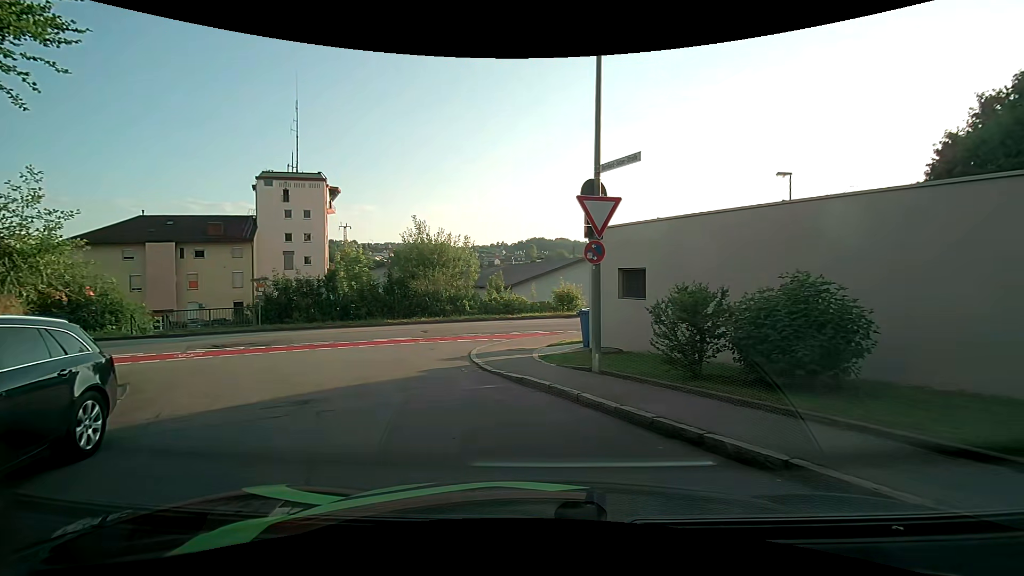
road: residential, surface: asphalt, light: Day
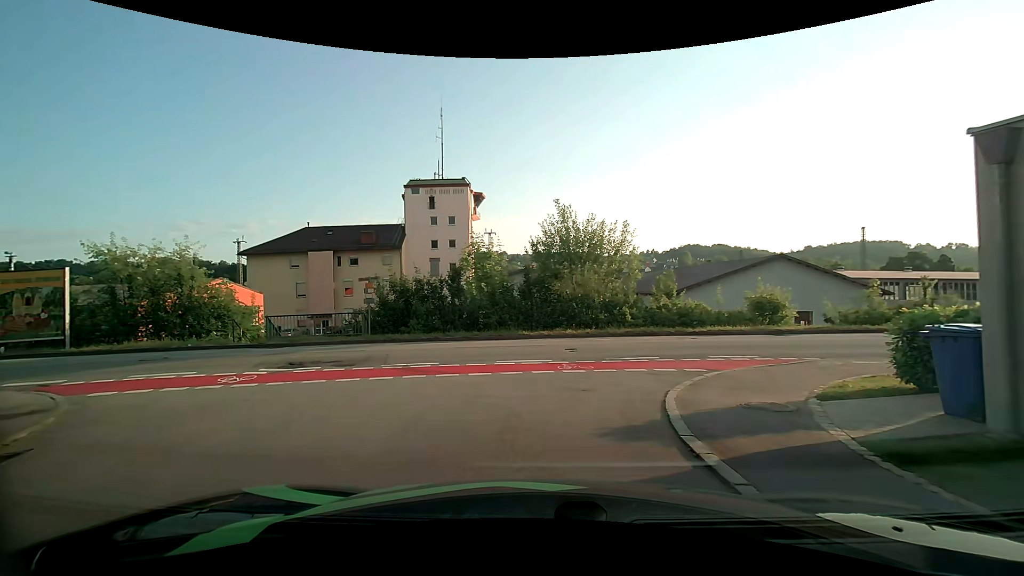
(-0.9, +7.0) m; -15°
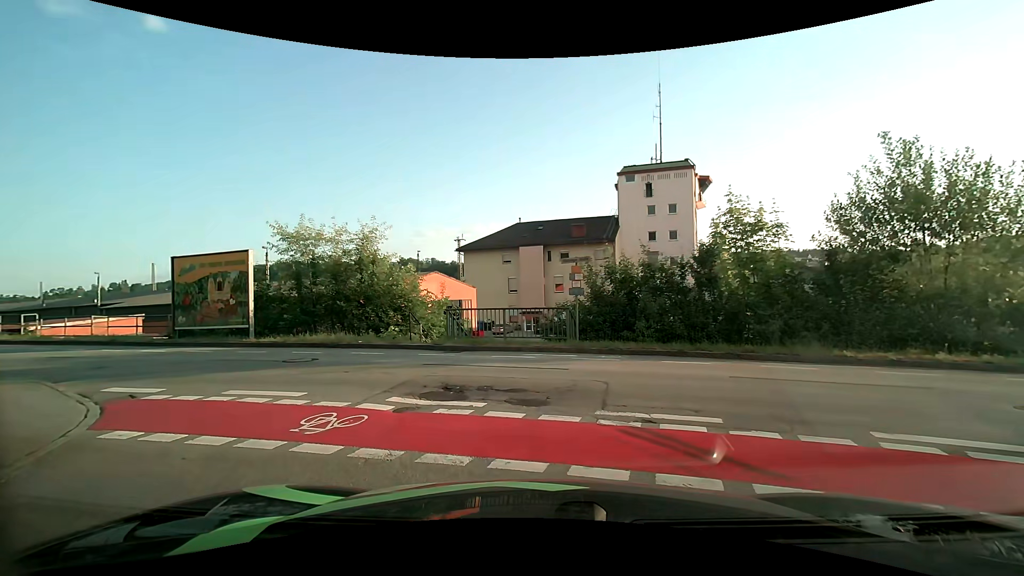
(-1.3, +6.7) m; -24°
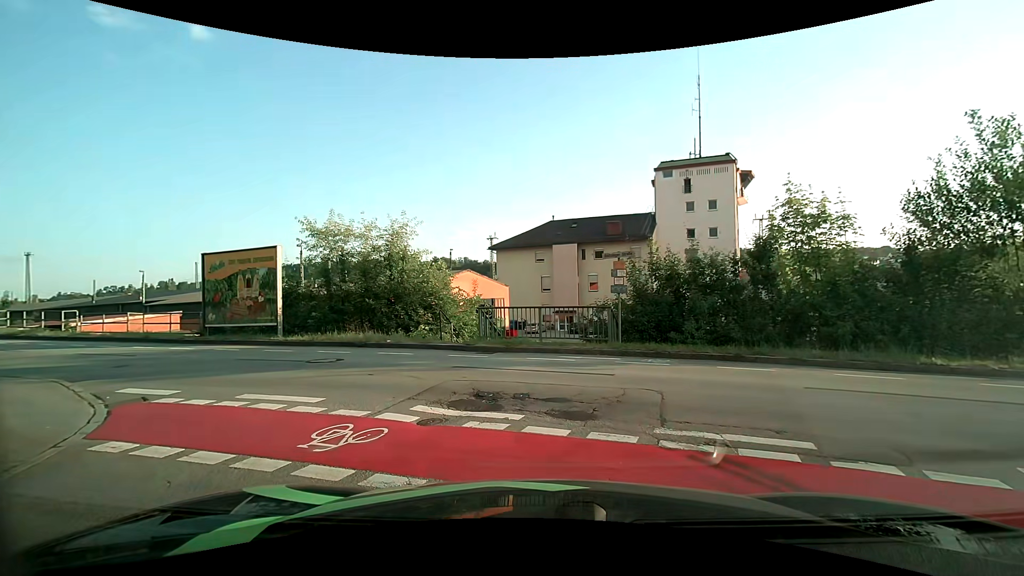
(0.0, +0.9) m; -2°
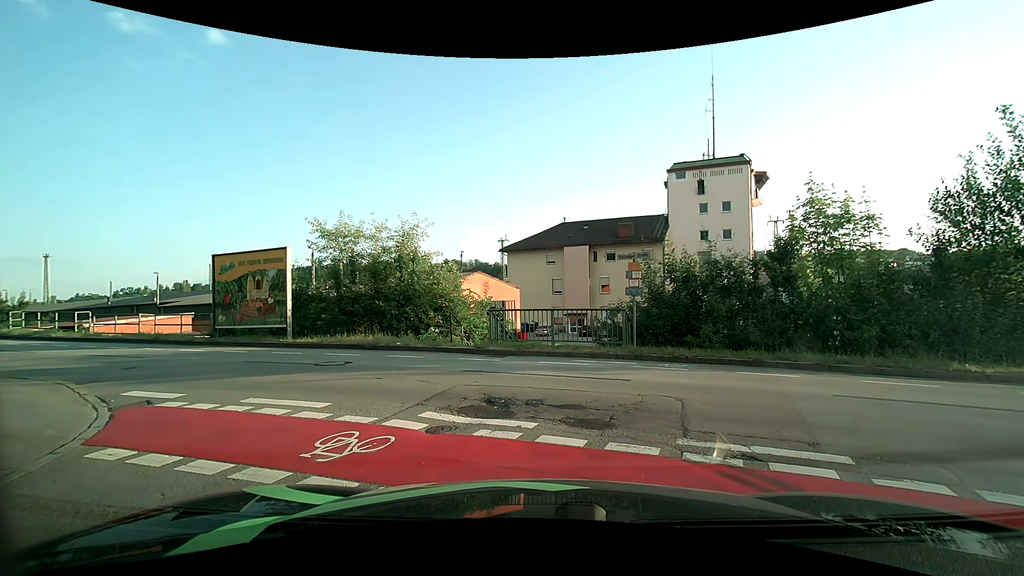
(0.0, +0.4) m; 0°
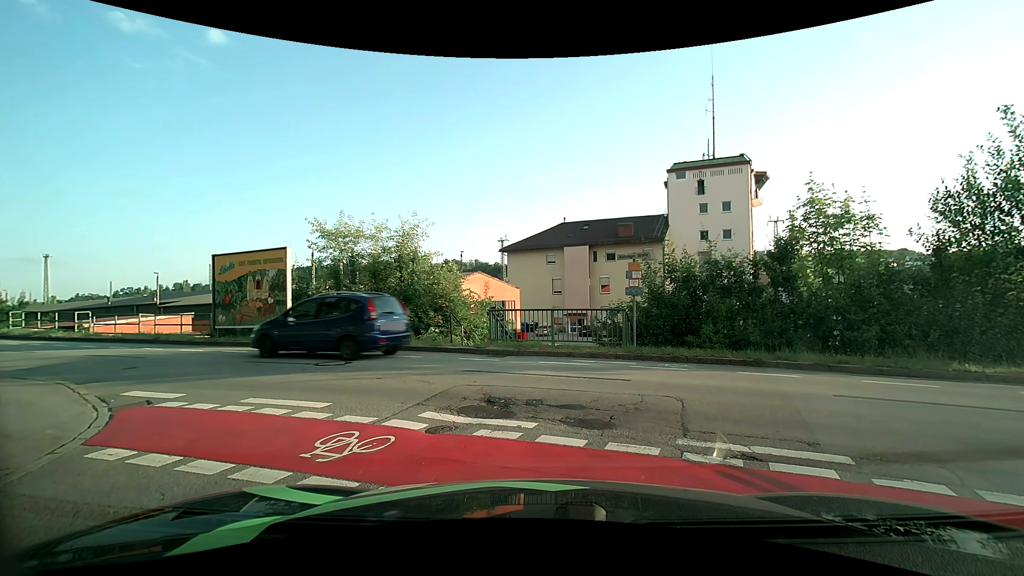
(0.0, 0.0) m; 0°
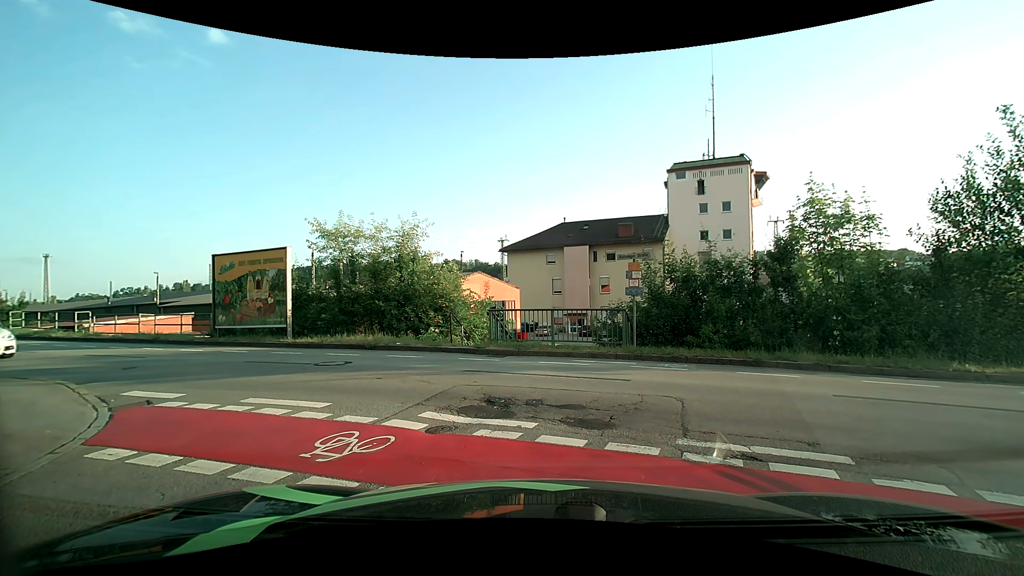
(0.0, 0.0) m; 0°
